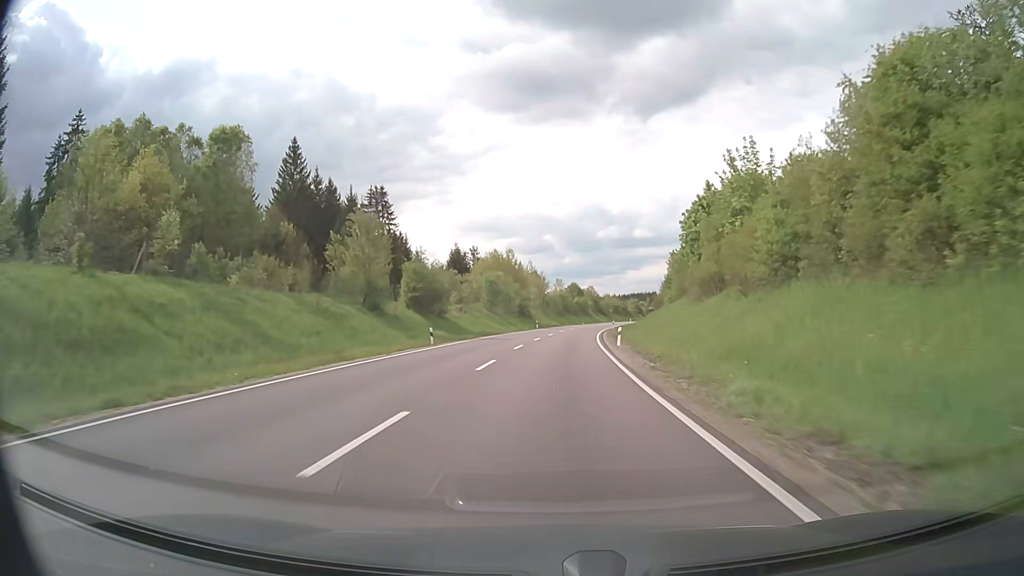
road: primary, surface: asphalt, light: Day
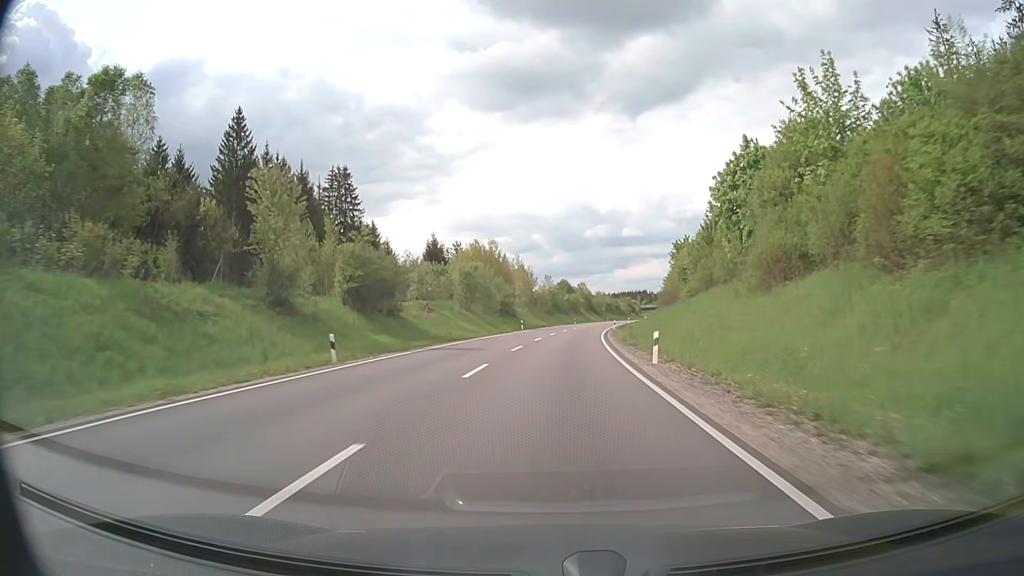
(+0.1, +14.8) m; +1°
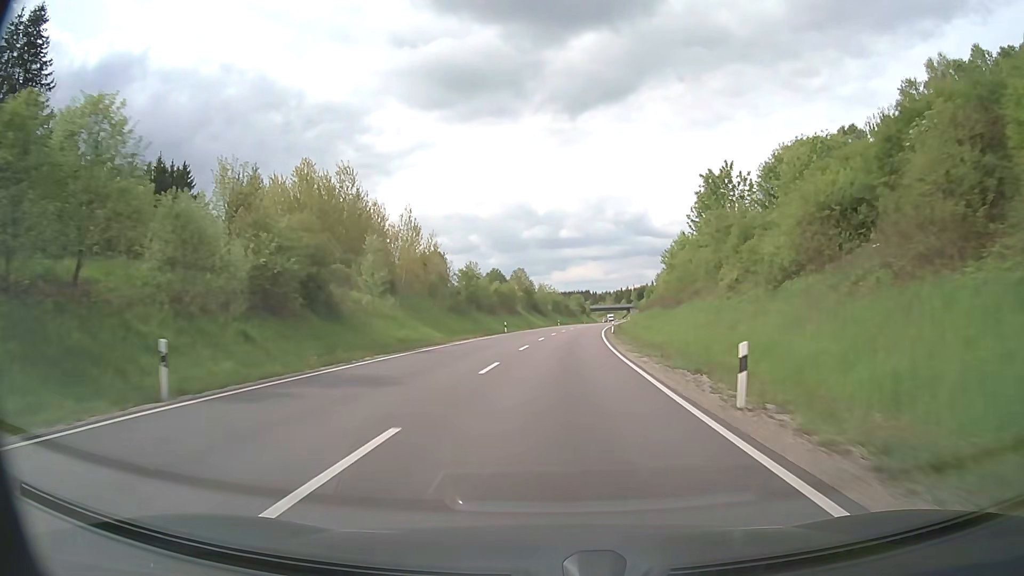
(+2.9, +59.3) m; +5°
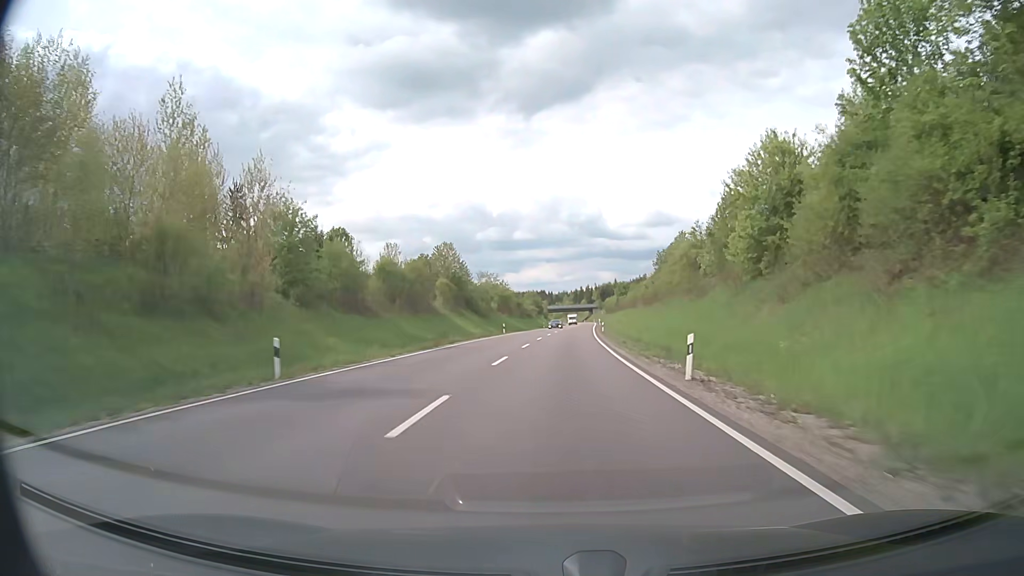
(+1.6, +44.9) m; +4°
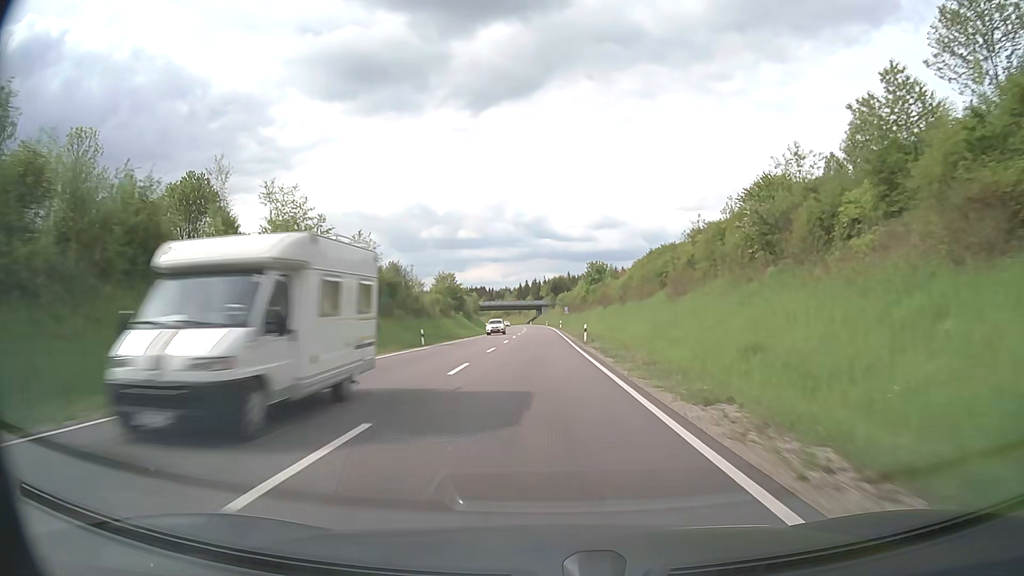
(+3.5, +75.5) m; +5°
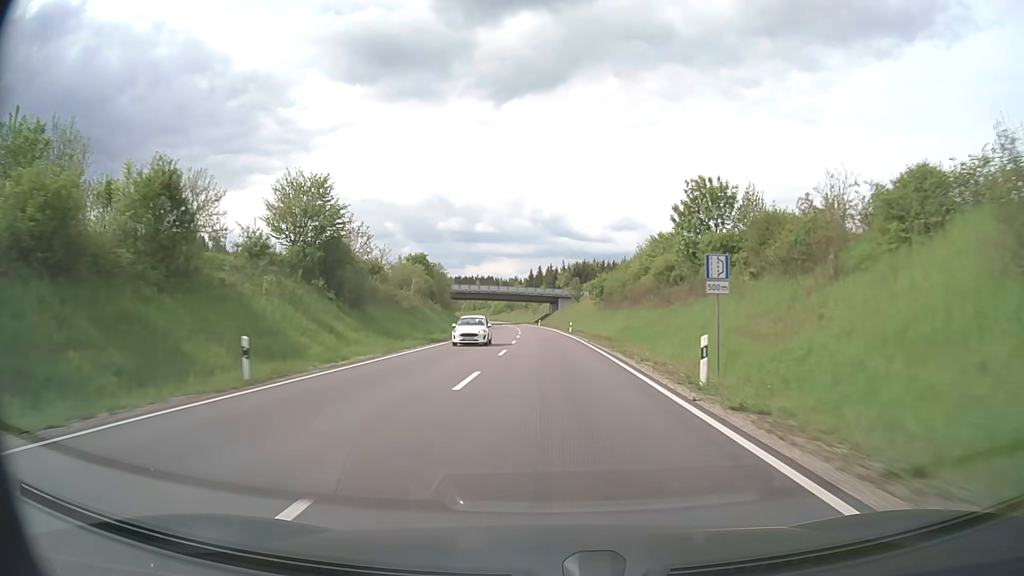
(-0.9, +76.5) m; -1°
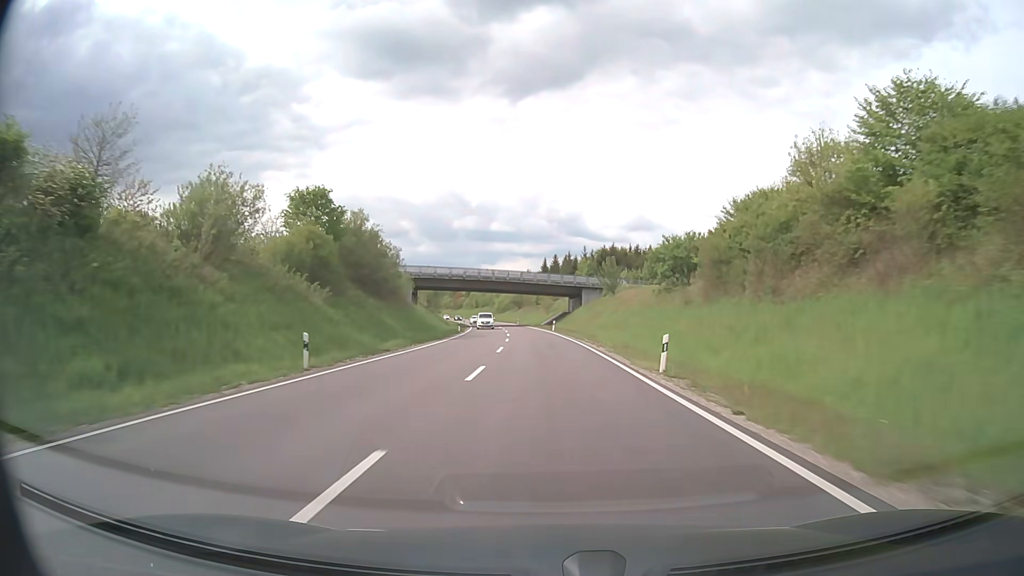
(-0.3, +46.3) m; -1°
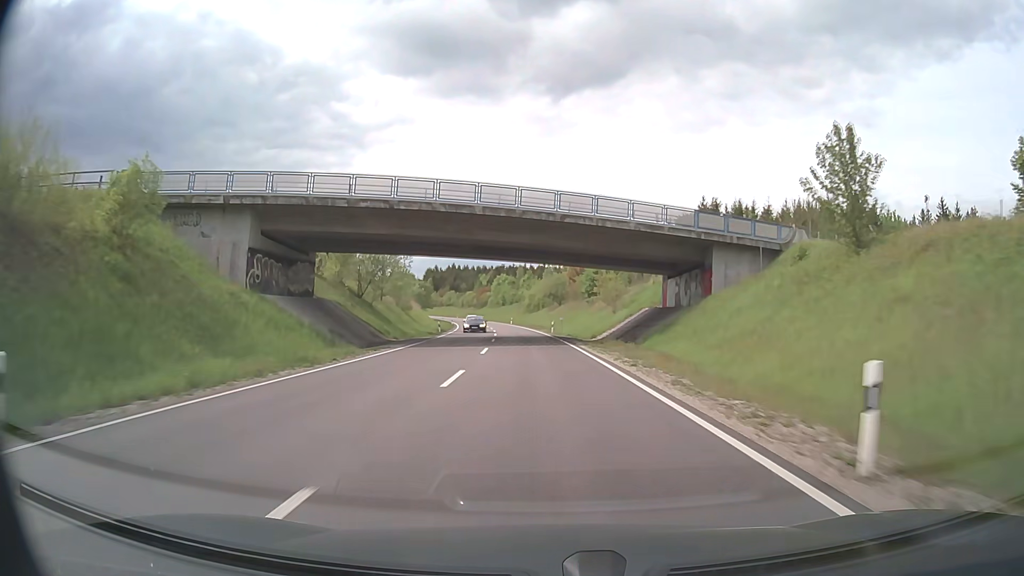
(-1.8, +62.1) m; -4°
(0, +10) (0, +20) (-1, +30) (-1, +40) (-2, +50) (-3, +60) (-4, +70) (-5, +80) (-6, +90) (-8, +100) m
